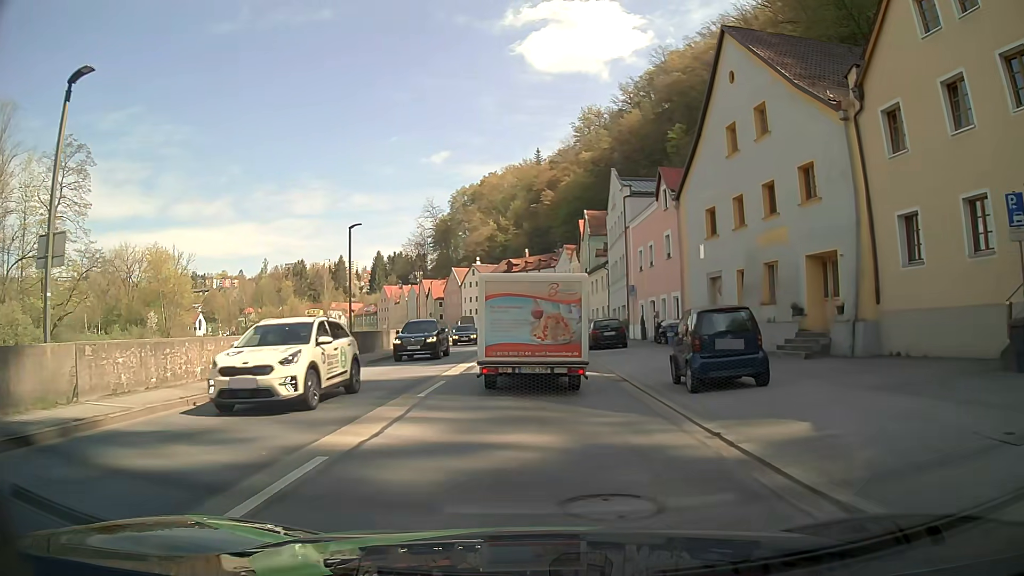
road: primary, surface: asphalt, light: Day
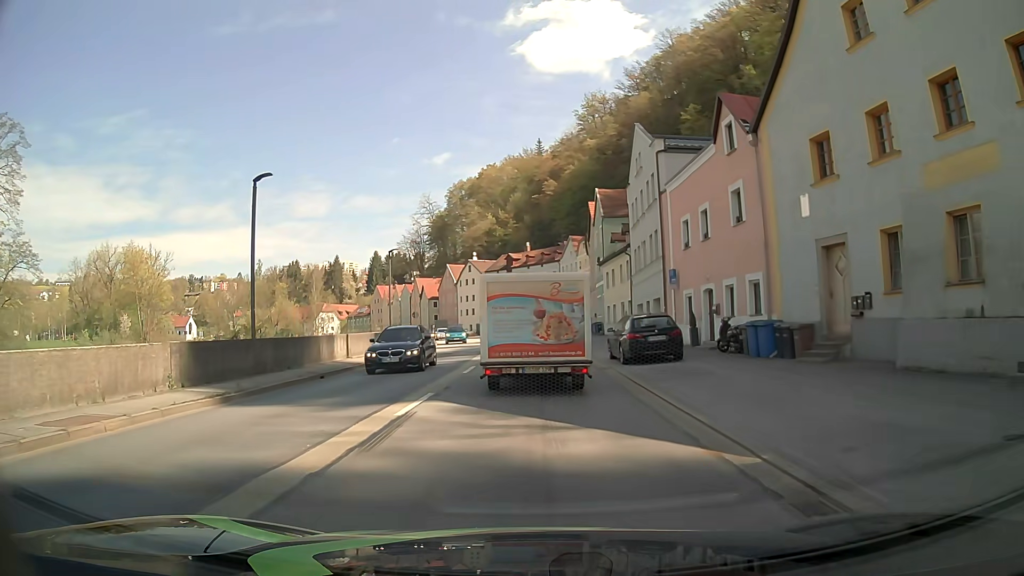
(+0.1, +11.4) m; 0°
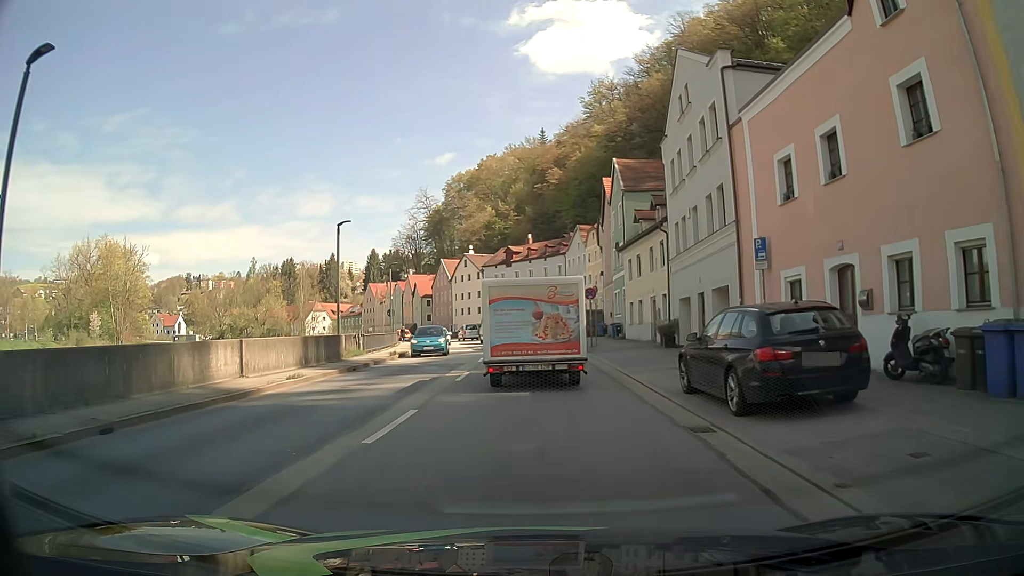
(+0.1, +11.4) m; 0°
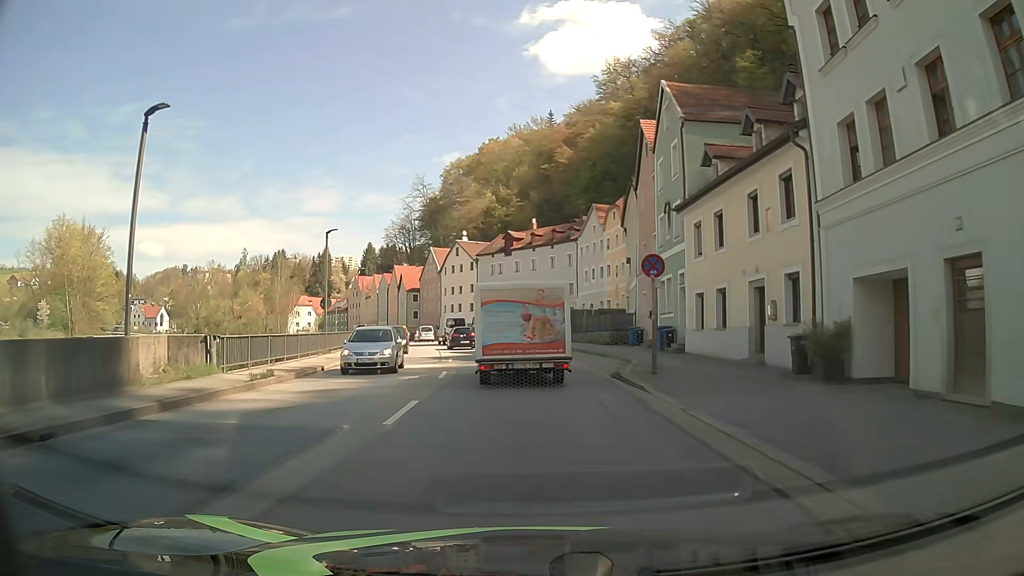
(+0.1, +16.7) m; 0°
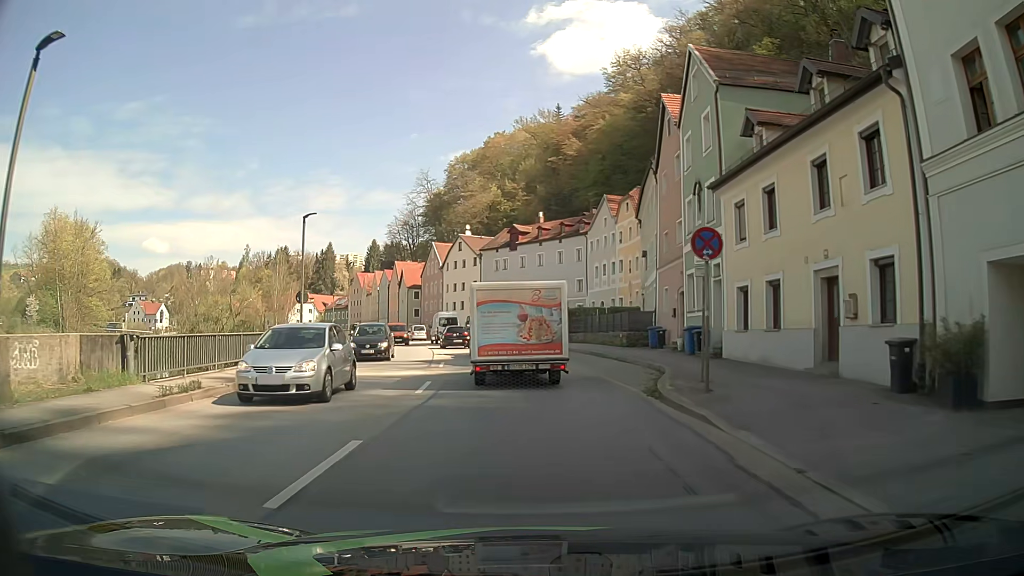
(0.0, +4.5) m; -1°
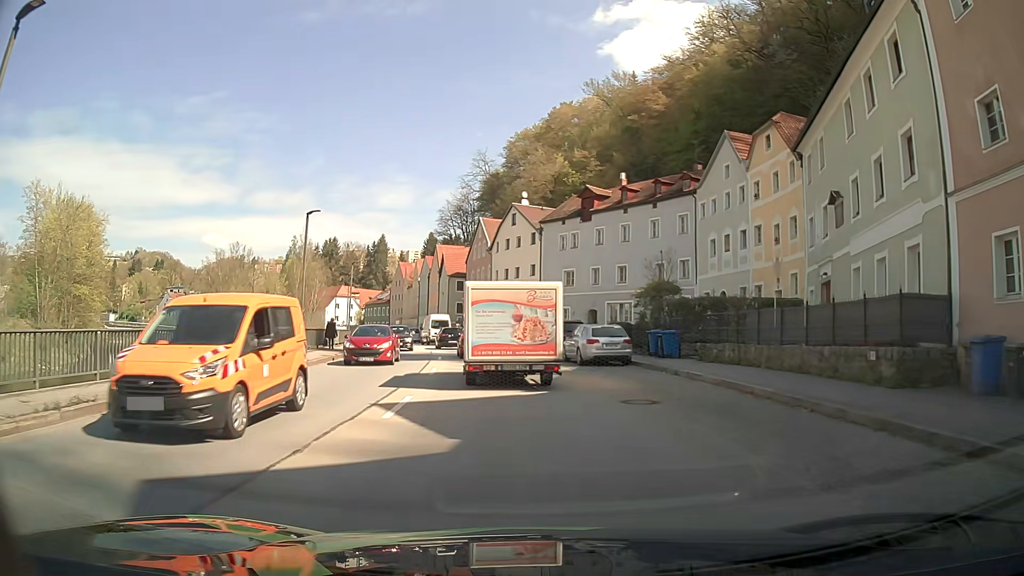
(-0.7, +22.1) m; -5°
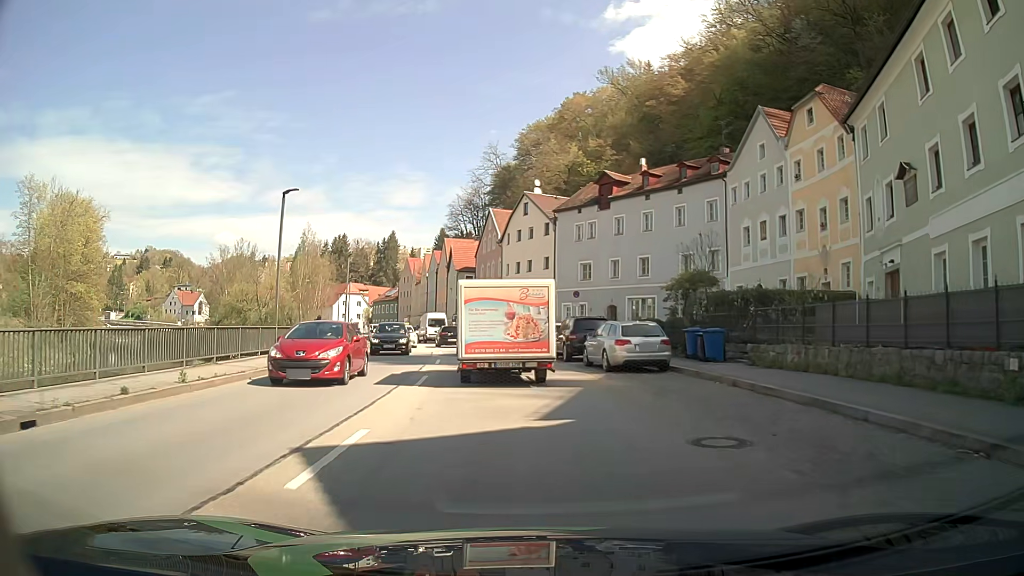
(0.0, +4.5) m; -1°
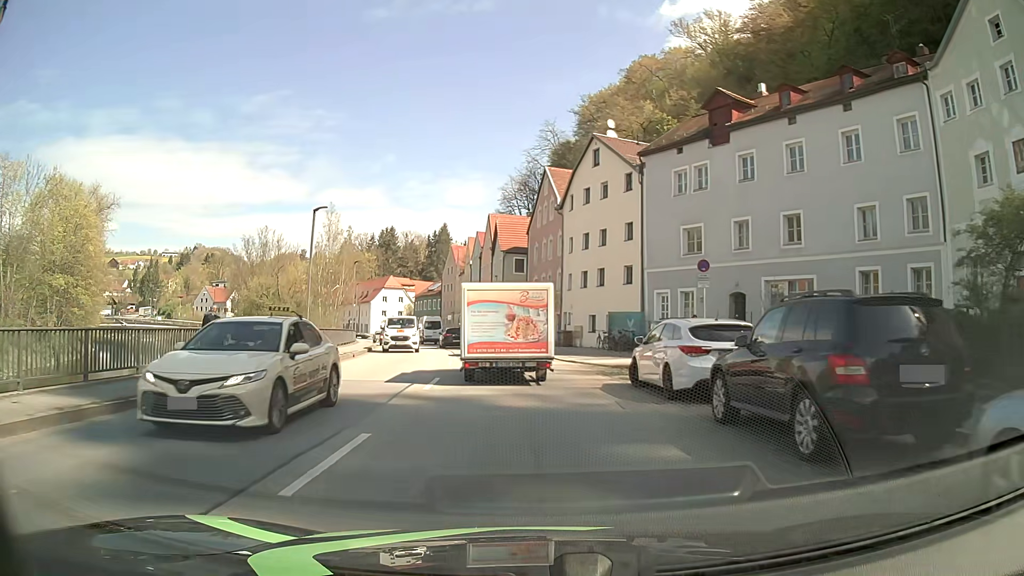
(-0.9, +18.4) m; -5°
(0, +10) (-1, +20) (-2, +30) (-3, +40) (-5, +50) (-7, +59) (-9, +69) (-12, +79) (-15, +88) (-19, +98) m
